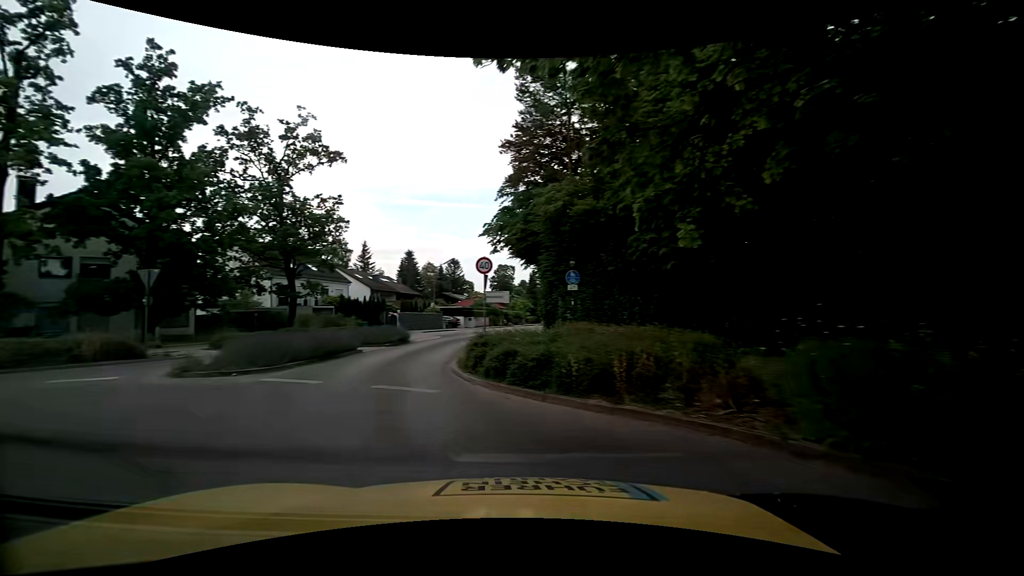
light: Day
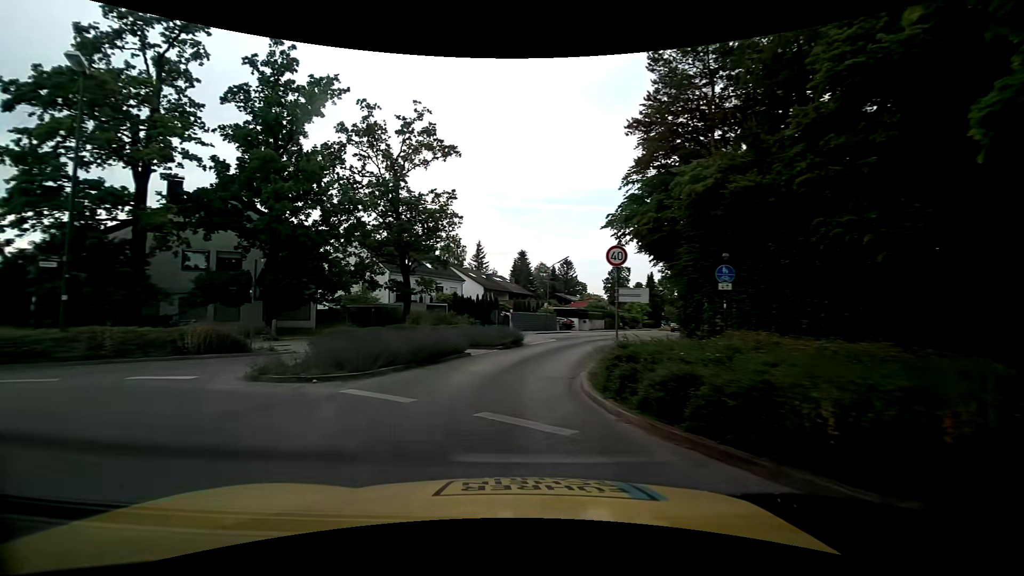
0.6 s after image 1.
(-0.3, +3.1) m; -12°
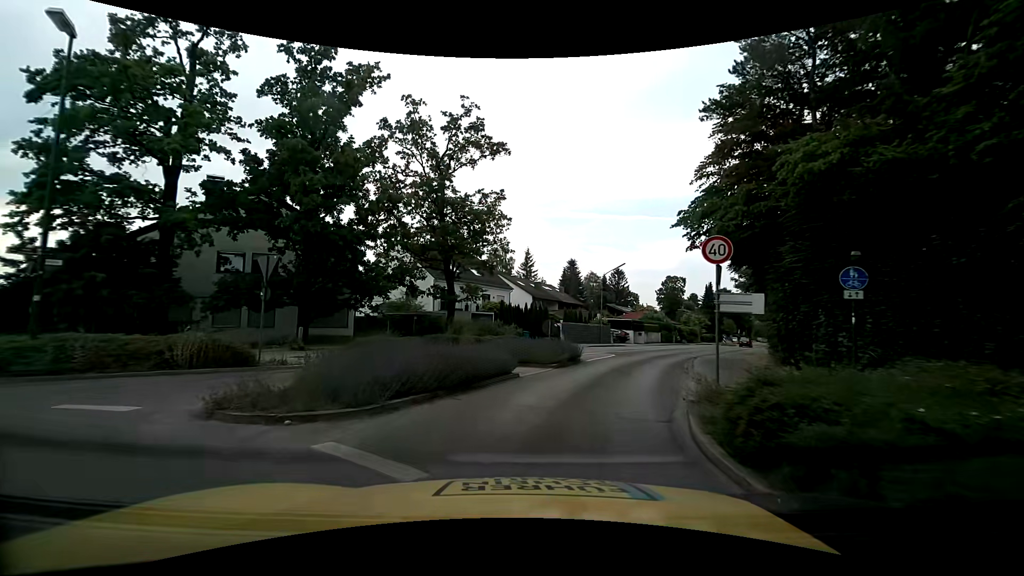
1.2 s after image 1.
(-0.2, +3.3) m; -5°
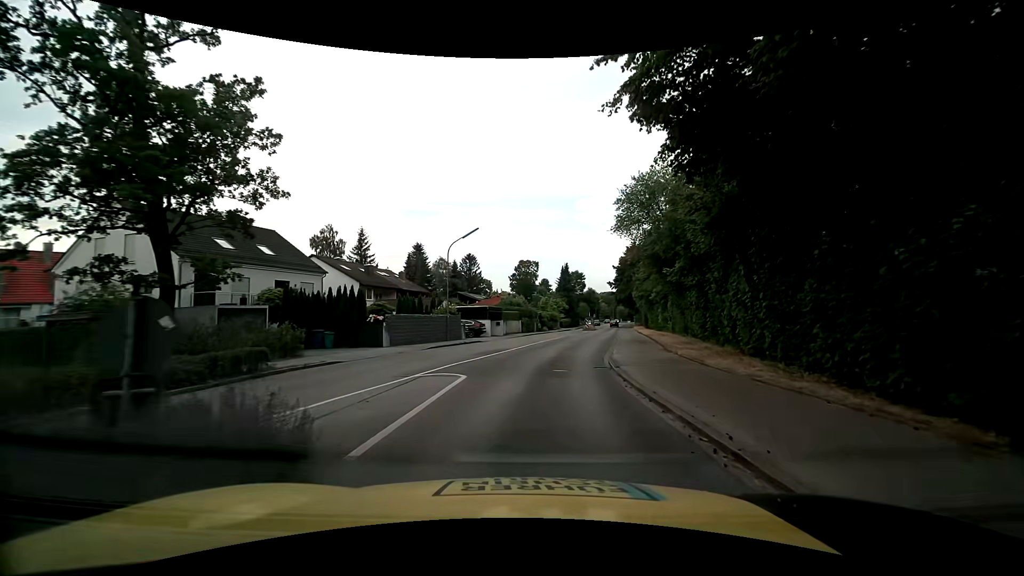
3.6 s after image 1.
(+2.4, +15.1) m; +18°
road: tertiary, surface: asphalt
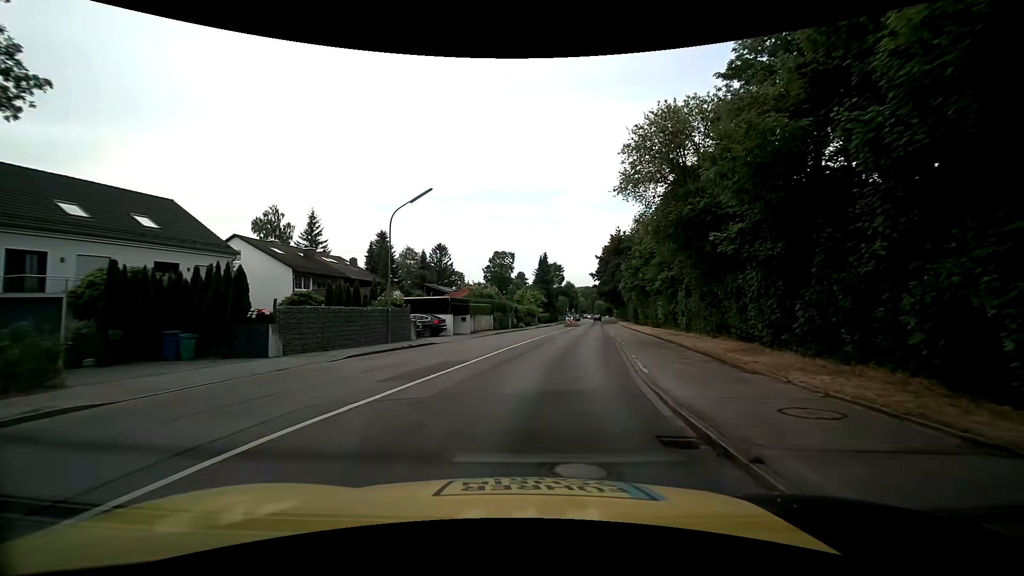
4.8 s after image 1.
(+0.1, +9.9) m; +2°
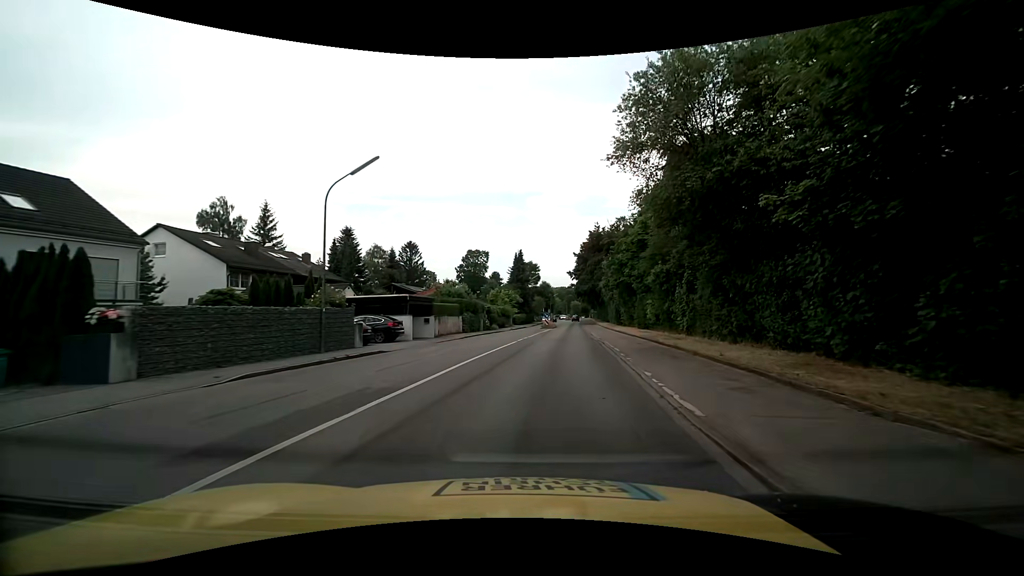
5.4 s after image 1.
(+0.1, +5.4) m; +3°
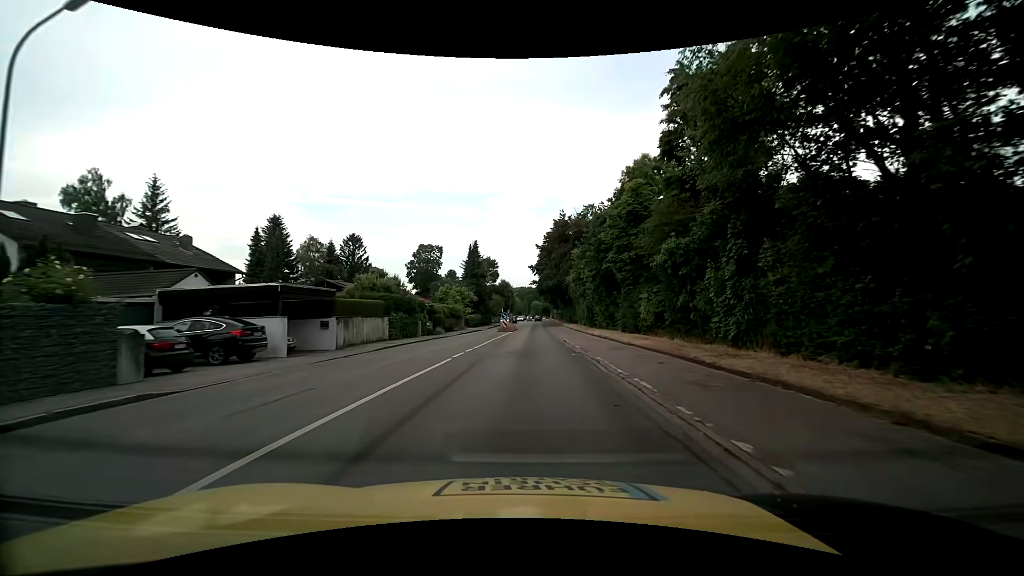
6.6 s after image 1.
(+0.3, +11.3) m; +4°
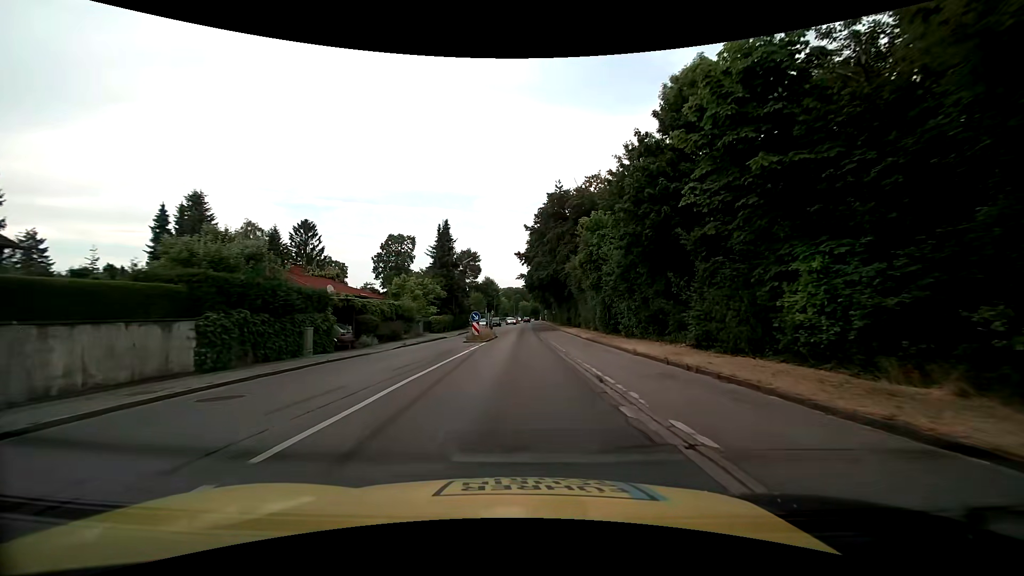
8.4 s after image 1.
(+0.3, +17.6) m; +1°
(0, +10) (0, +20) (0, +30) (0, +40) (0, +50) (0, +60) (0, +70) (0, +80) (0, +90) (+1, +100) m
